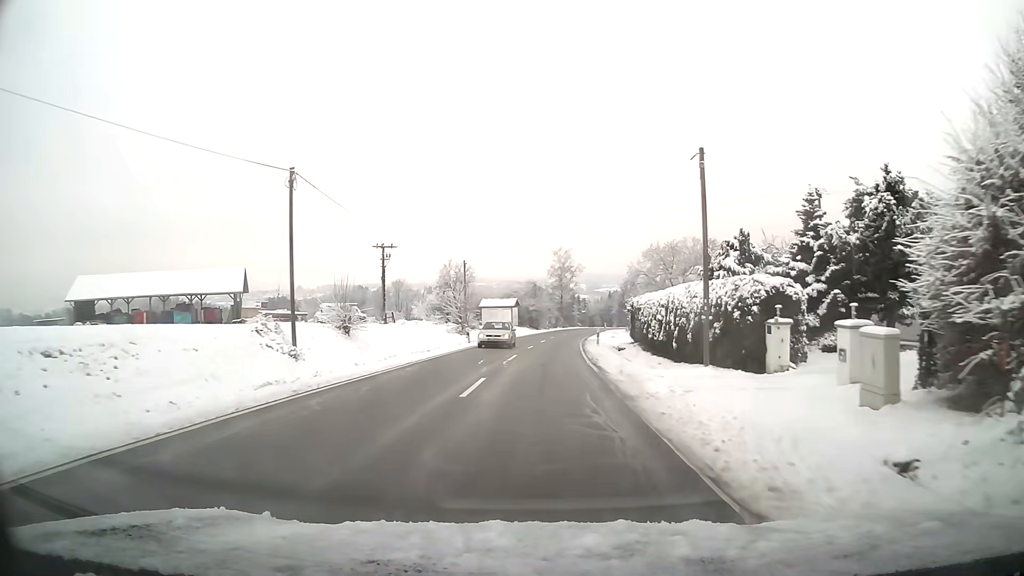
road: tertiary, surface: asphalt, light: Day
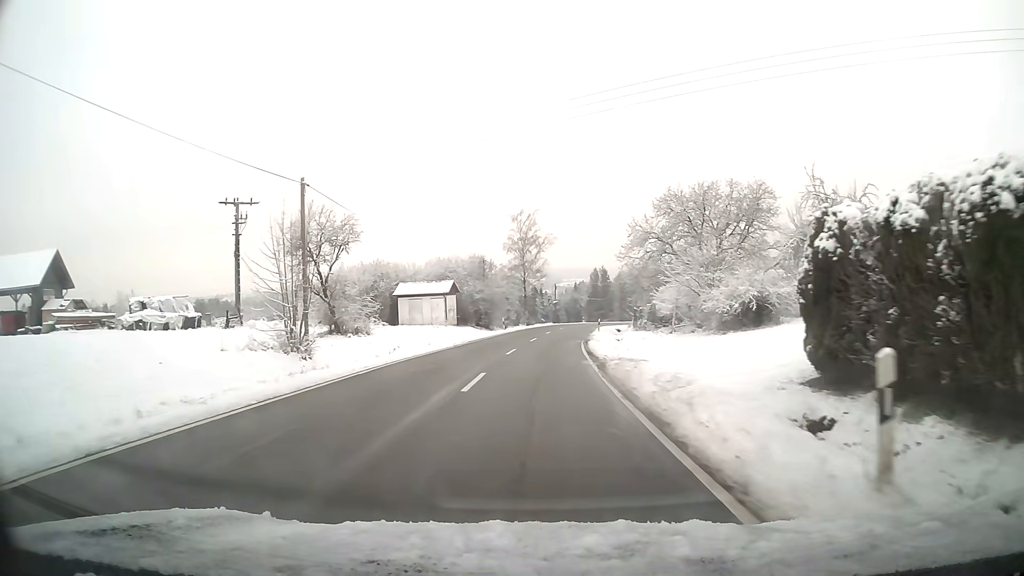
(+1.0, +35.3) m; +3°
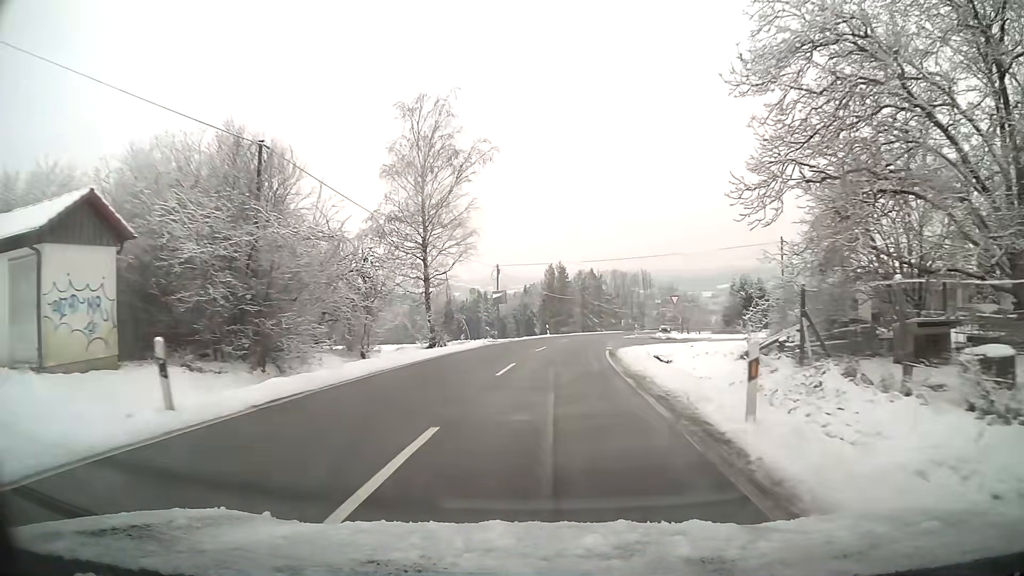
(+1.6, +45.3) m; +5°
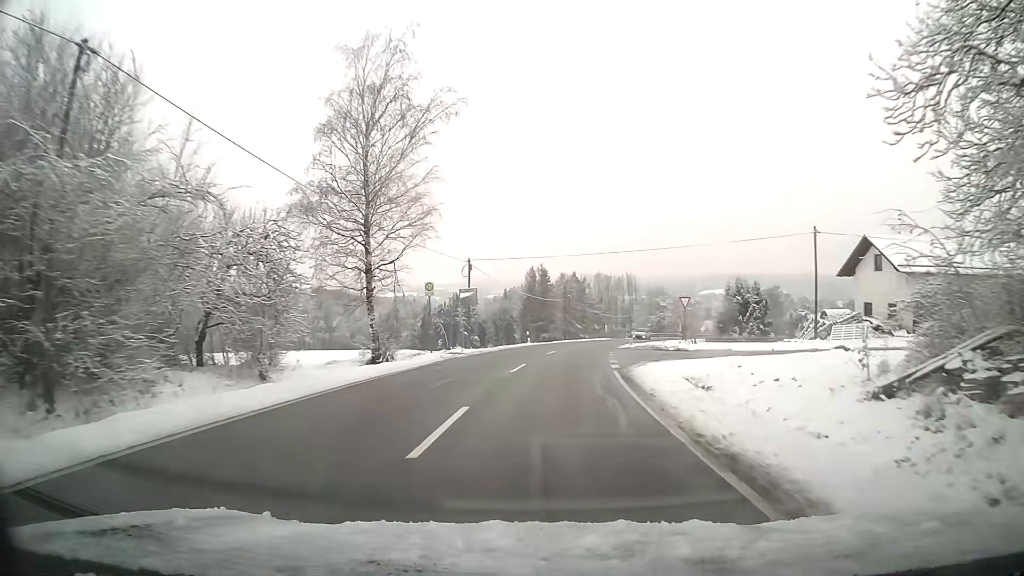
(+0.1, +8.9) m; +2°
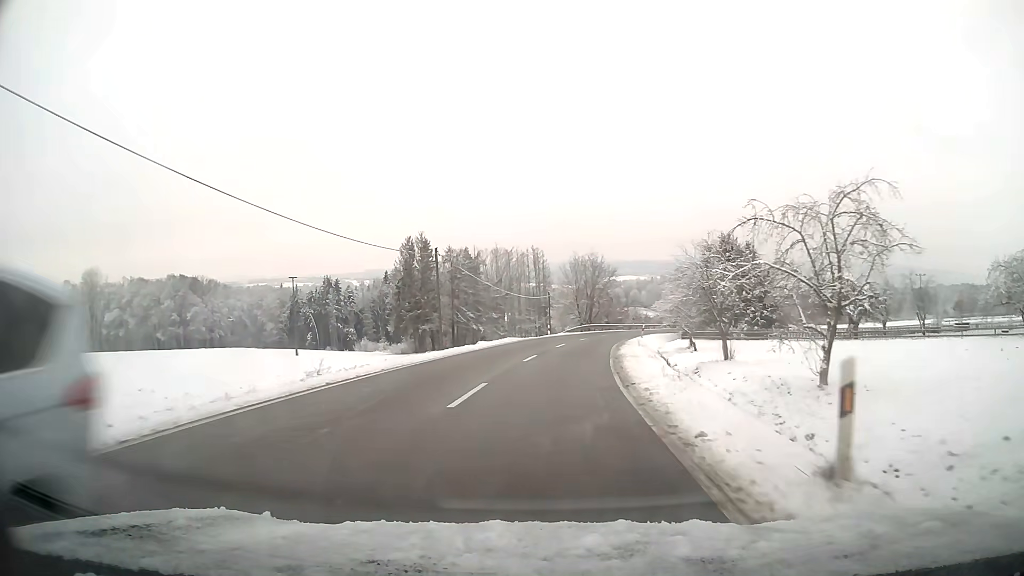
(+3.7, +44.5) m; +9°
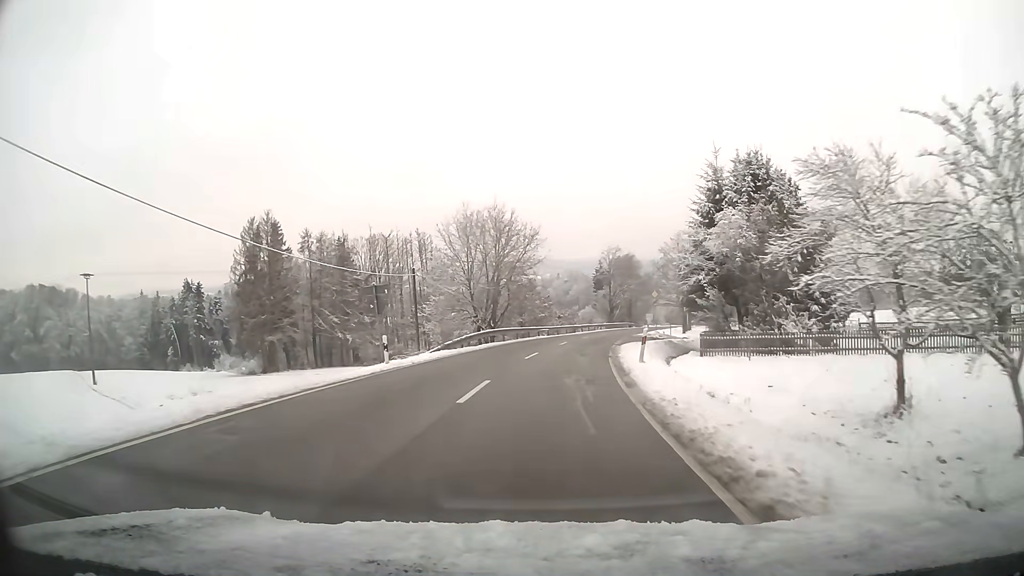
(+2.5, +35.3) m; +8°
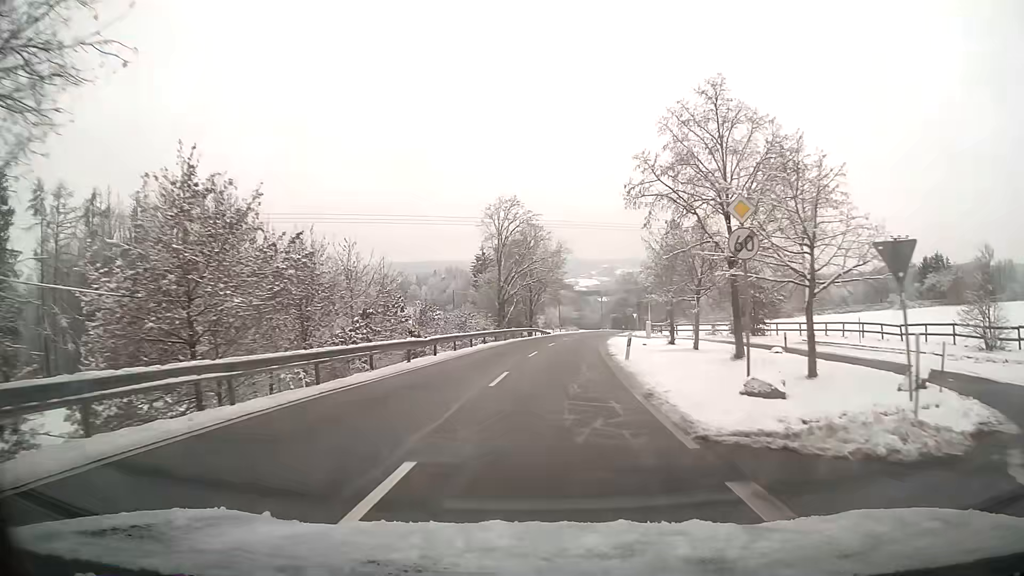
(+4.0, +44.5) m; +10°
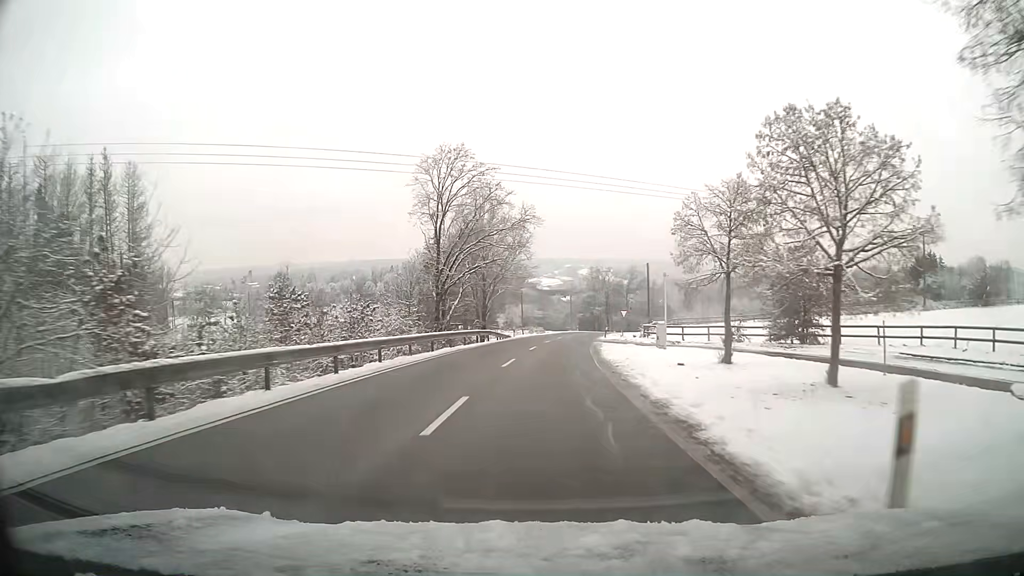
(+0.5, +18.5) m; +3°
